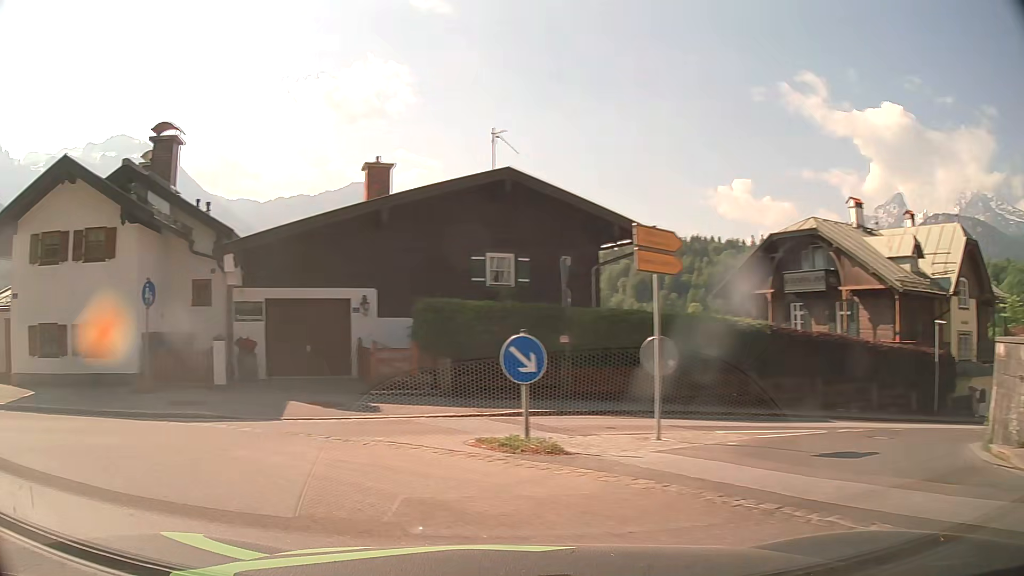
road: secondary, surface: asphalt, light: Day
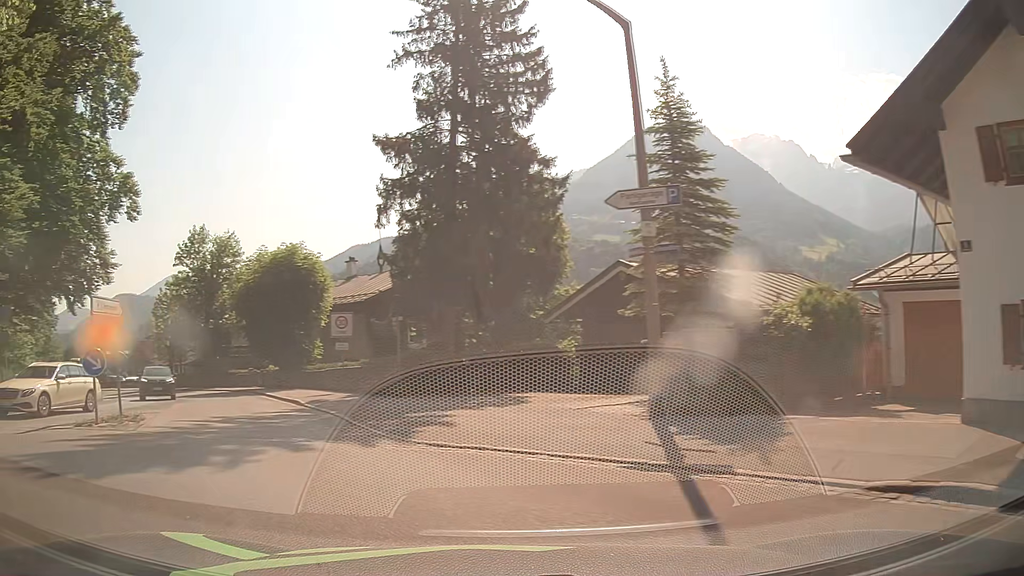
(-6.0, +7.1) m; -72°
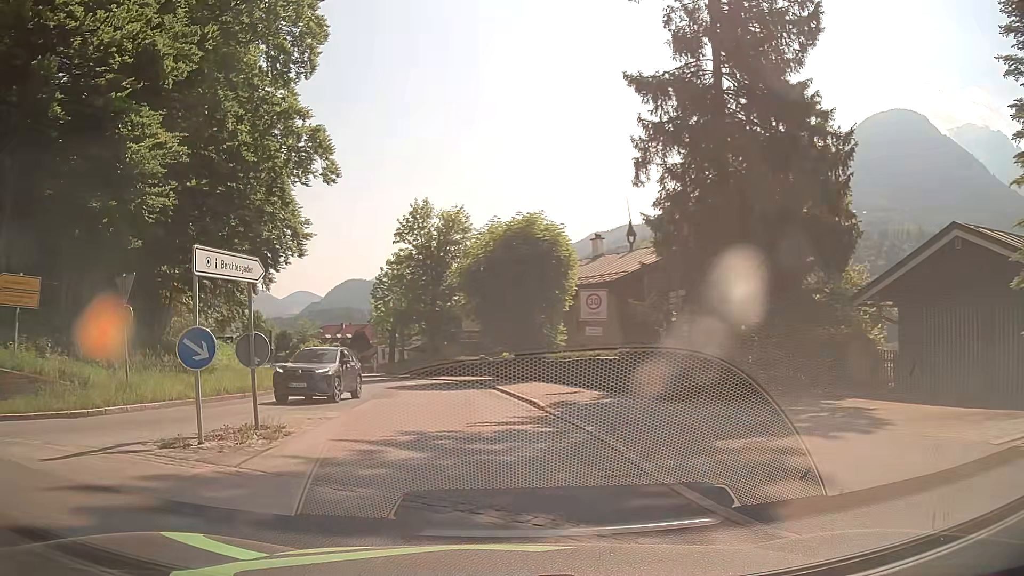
(-1.2, +5.9) m; -20°
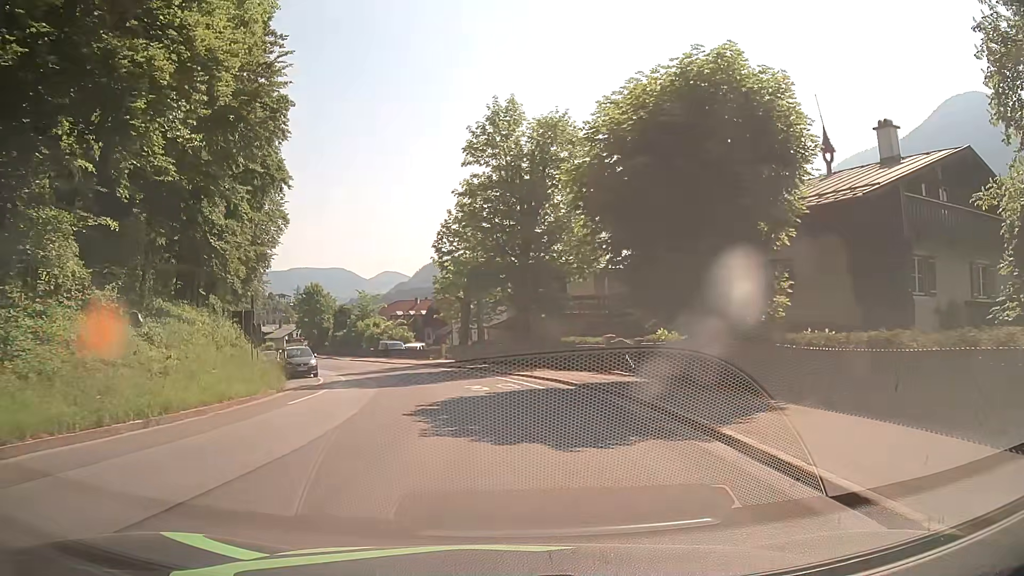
(-1.9, +19.2) m; -7°
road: tertiary
(0, +10) (-1, +20) (-3, +30) (-6, +39) (-10, +49) (-14, +58) (-19, +67) (-23, +76) (-27, +85) (-31, +94) m
